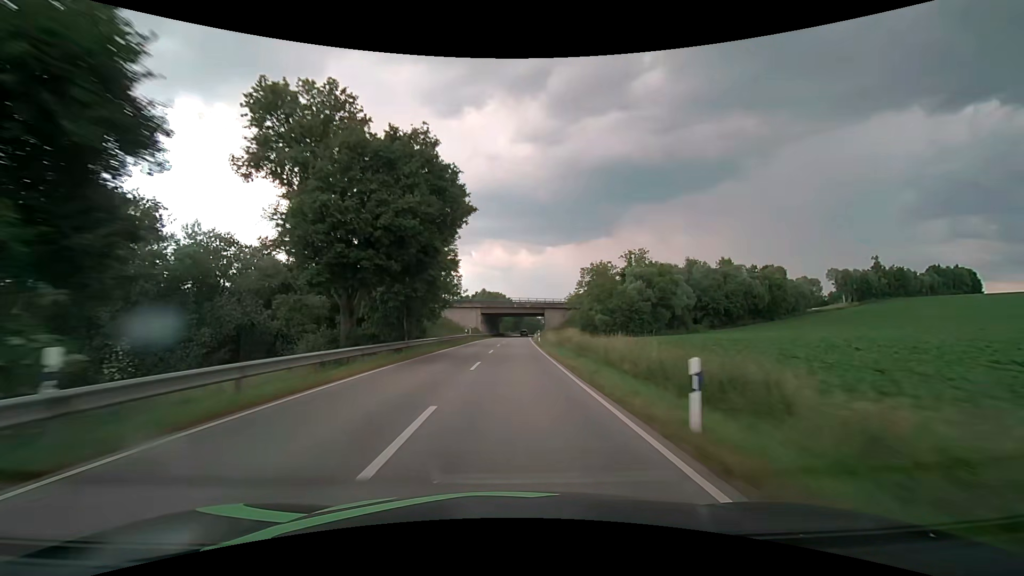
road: secondary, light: Day
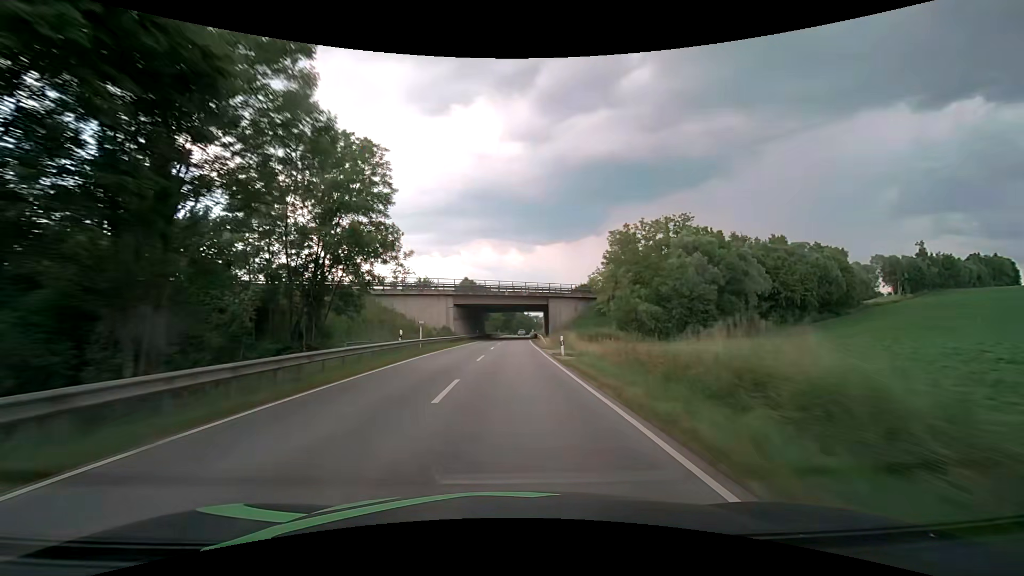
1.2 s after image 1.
(+0.4, +31.5) m; +1°
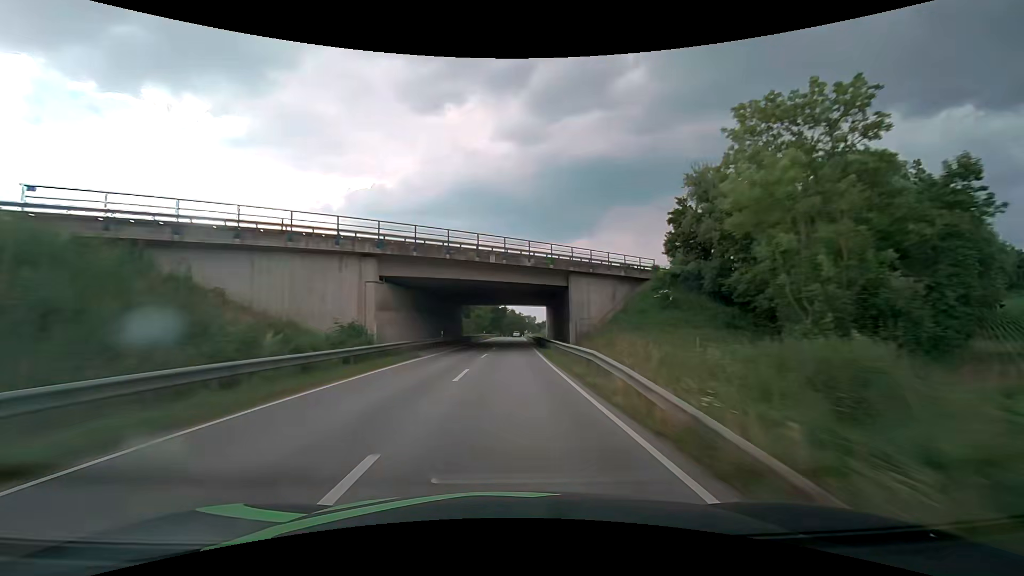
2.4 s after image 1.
(+0.3, +31.6) m; +1°
(0, +10) (0, +20) (0, +30) (0, +40) (+1, +50) (+1, +60) (+1, +70) (+2, +80) (+2, +90) (+2, +100) m
